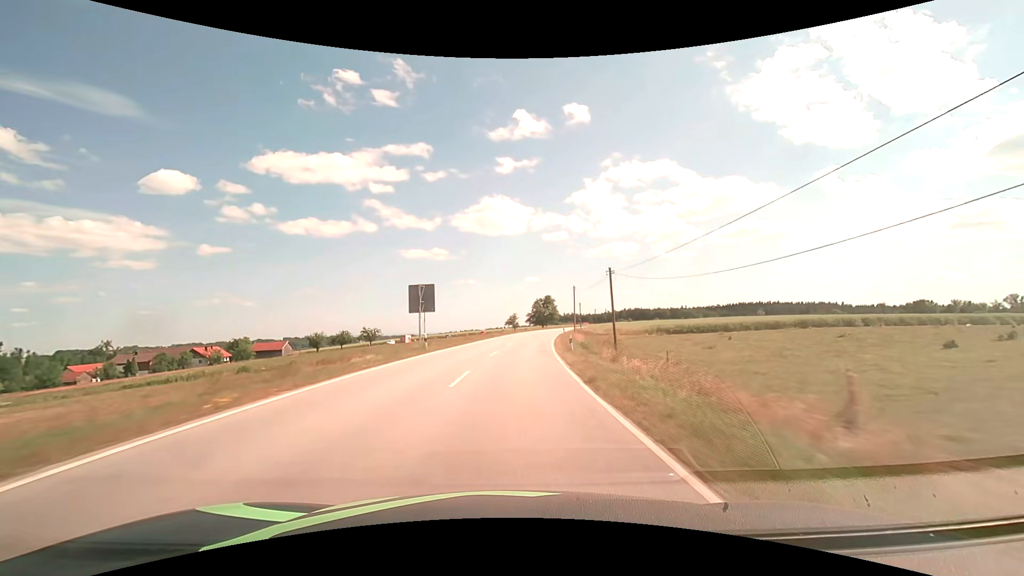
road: secondary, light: Day
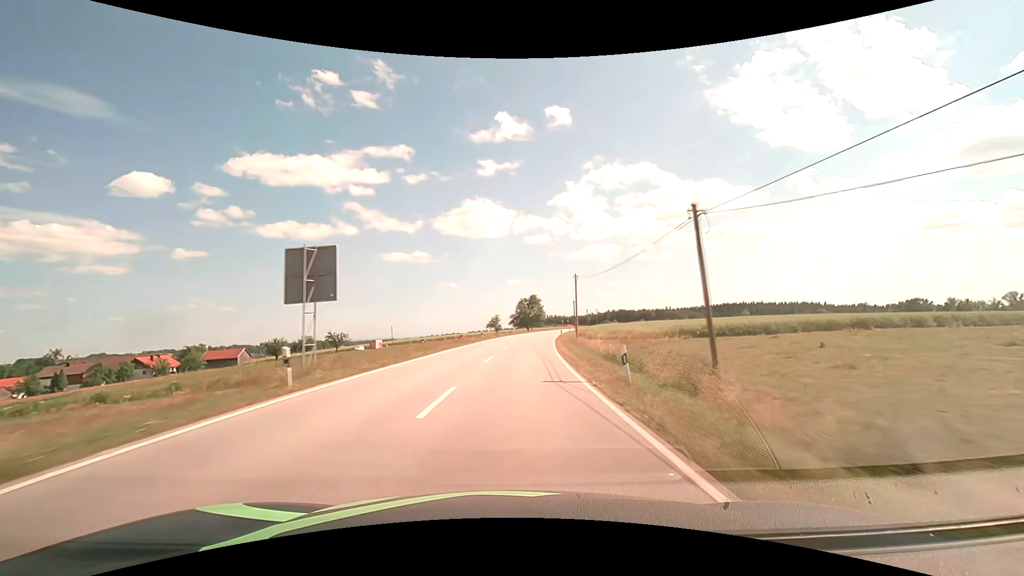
(+0.3, +15.8) m; +2°
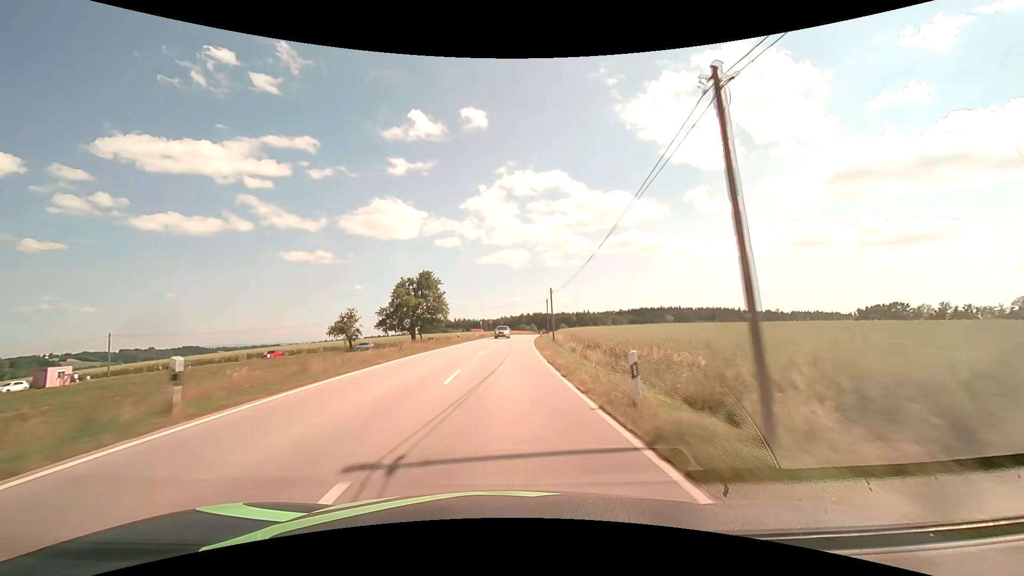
(+6.9, +78.4) m; +11°
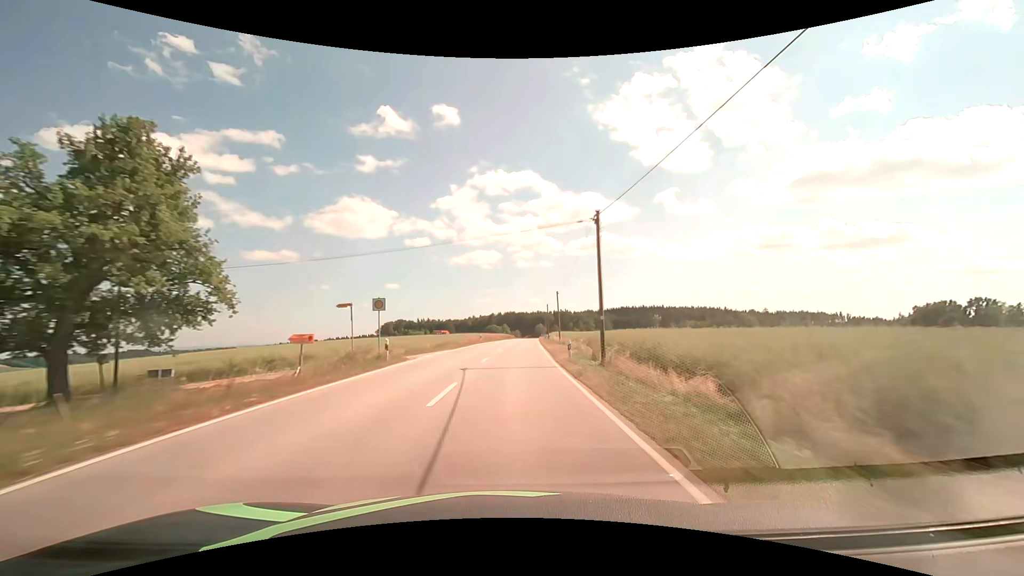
(+1.9, +63.2) m; +3°
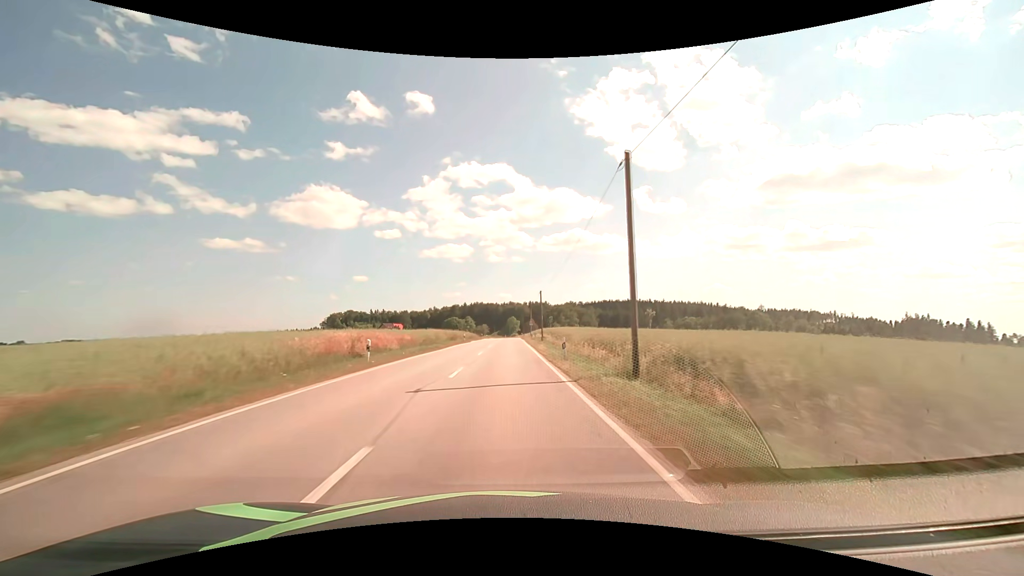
(+3.4, +79.1) m; +4°
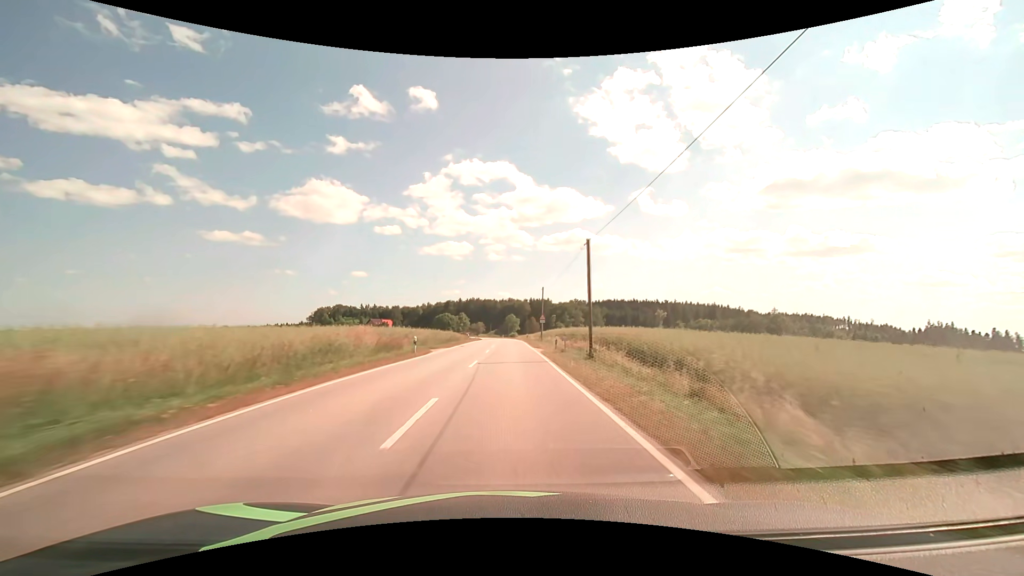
(0.0, +31.7) m; 0°
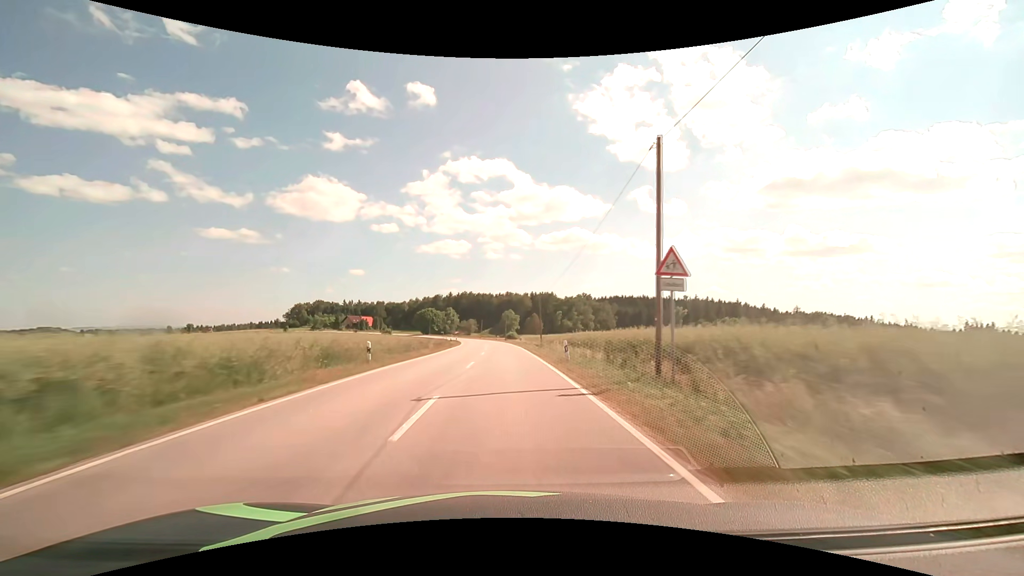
(+0.4, +47.6) m; 0°
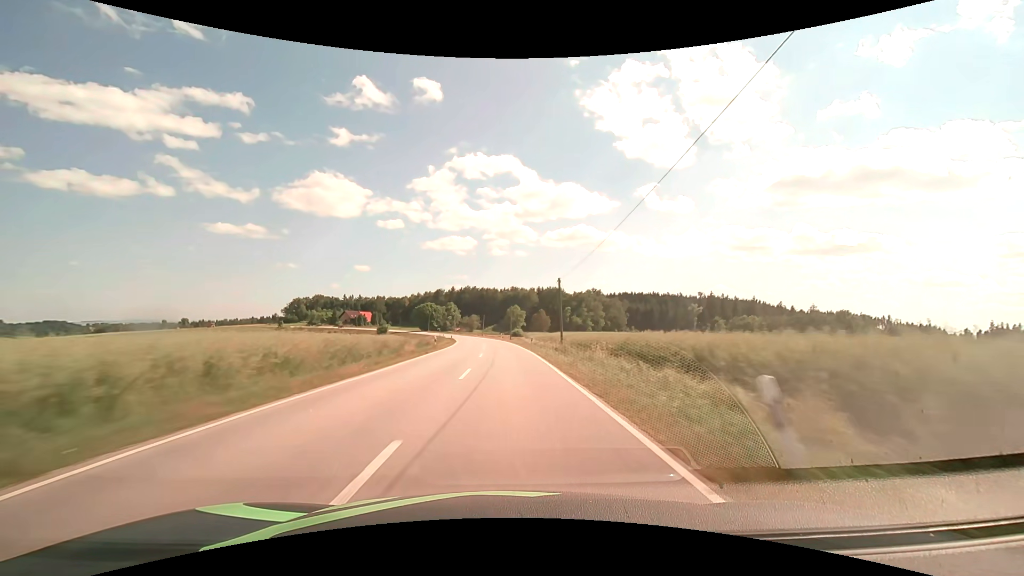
(-0.1, +15.9) m; 0°
(0, +10) (0, +20) (0, +30) (-1, +40) (-1, +50) (-2, +60) (-2, +70) (-3, +80) (-4, +90) (-6, +100) m
